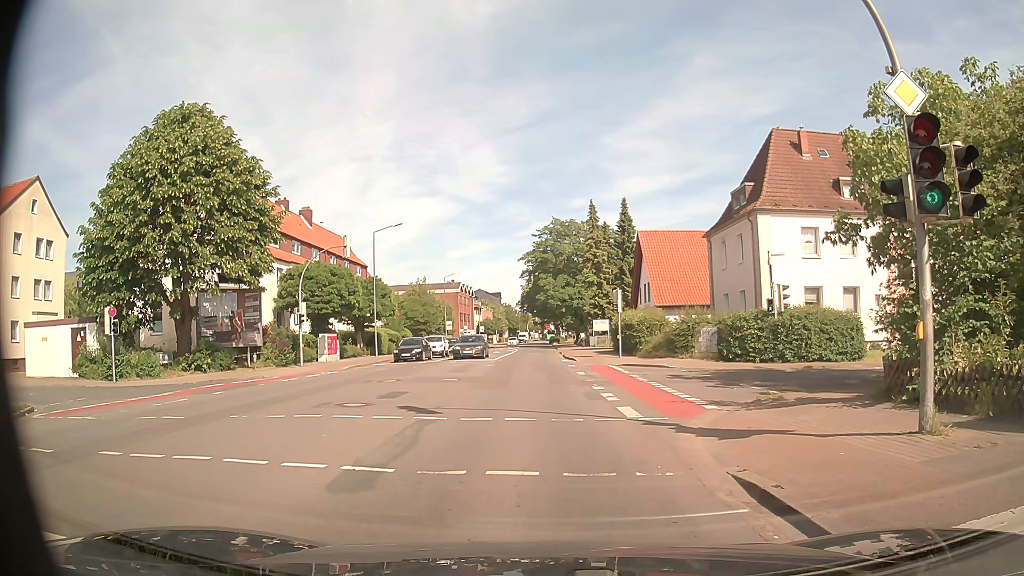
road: secondary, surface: asphalt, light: Day
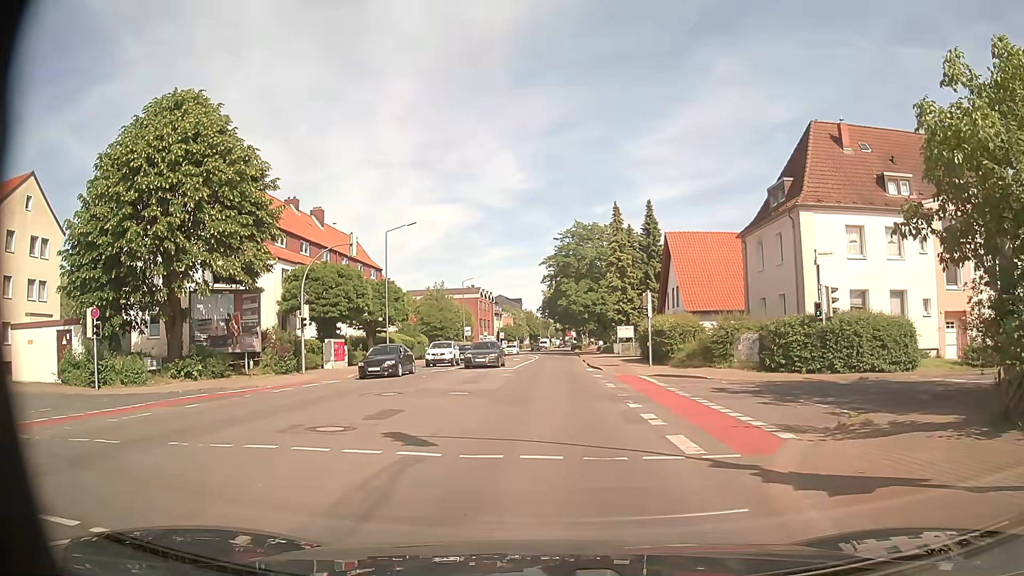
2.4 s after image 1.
(-0.1, +3.1) m; -2°
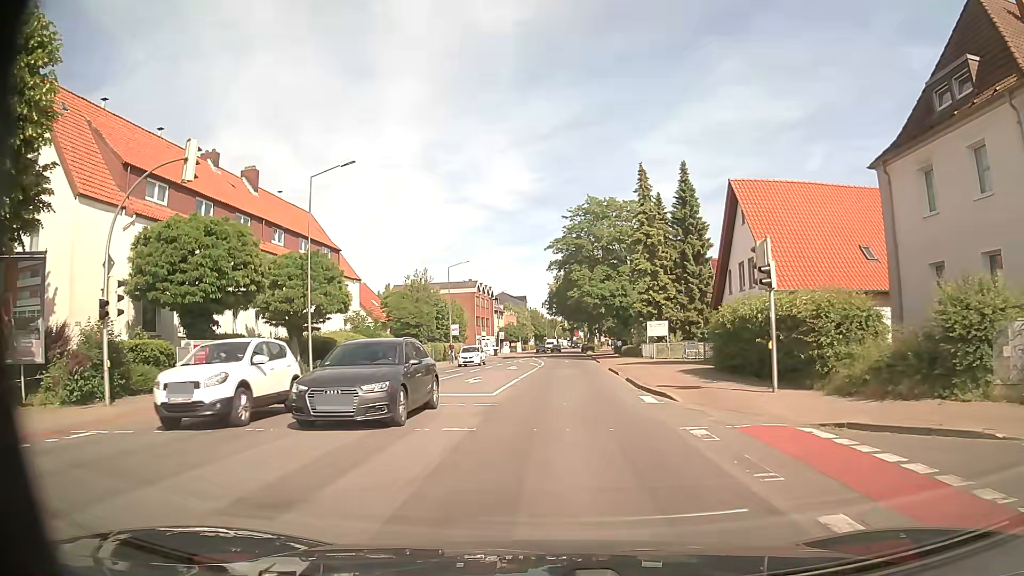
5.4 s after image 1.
(-0.2, +17.1) m; -1°
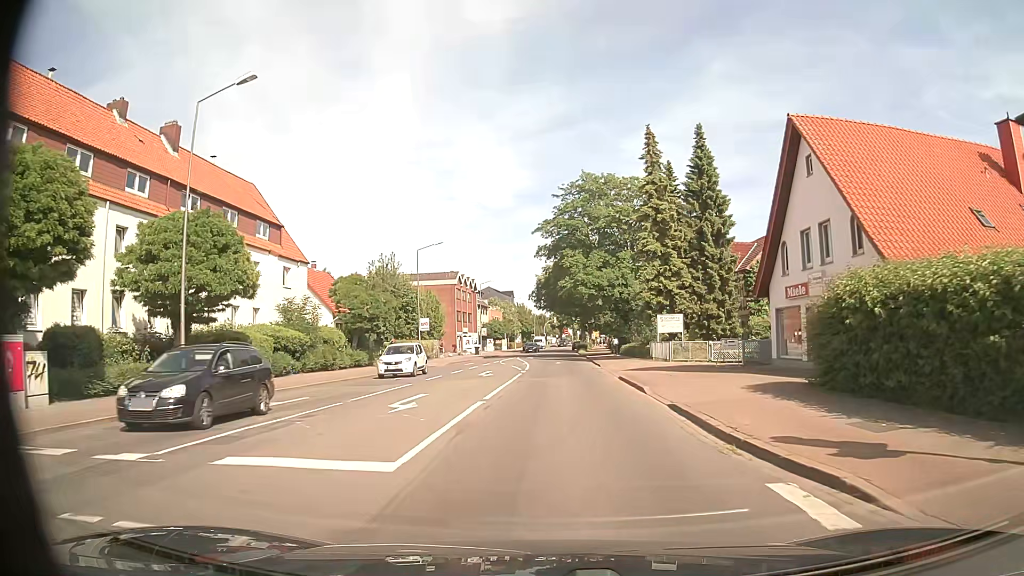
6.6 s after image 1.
(+0.1, +10.5) m; +1°
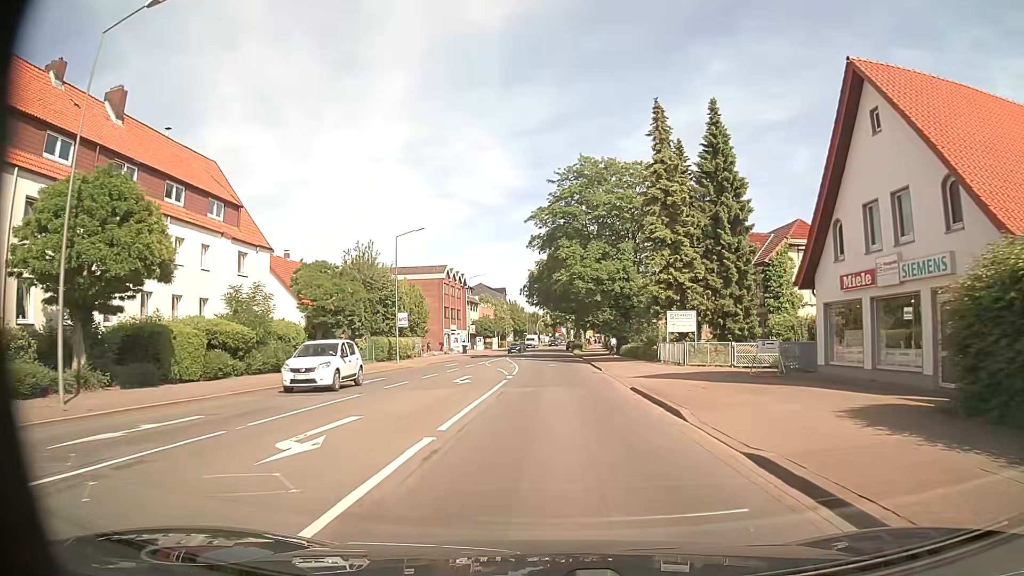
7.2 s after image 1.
(0.0, +5.9) m; +1°
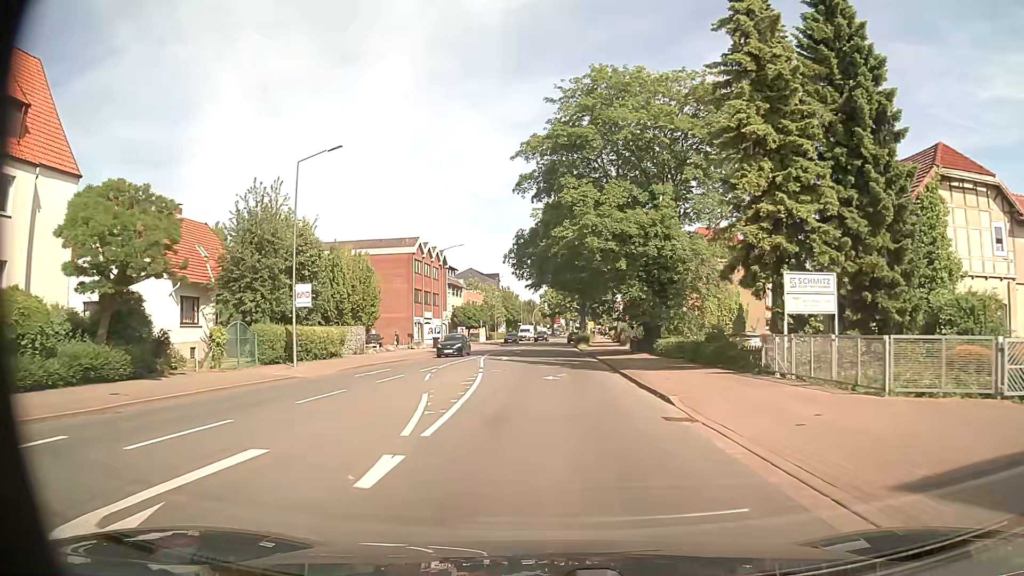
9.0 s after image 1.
(0.0, +19.7) m; -1°
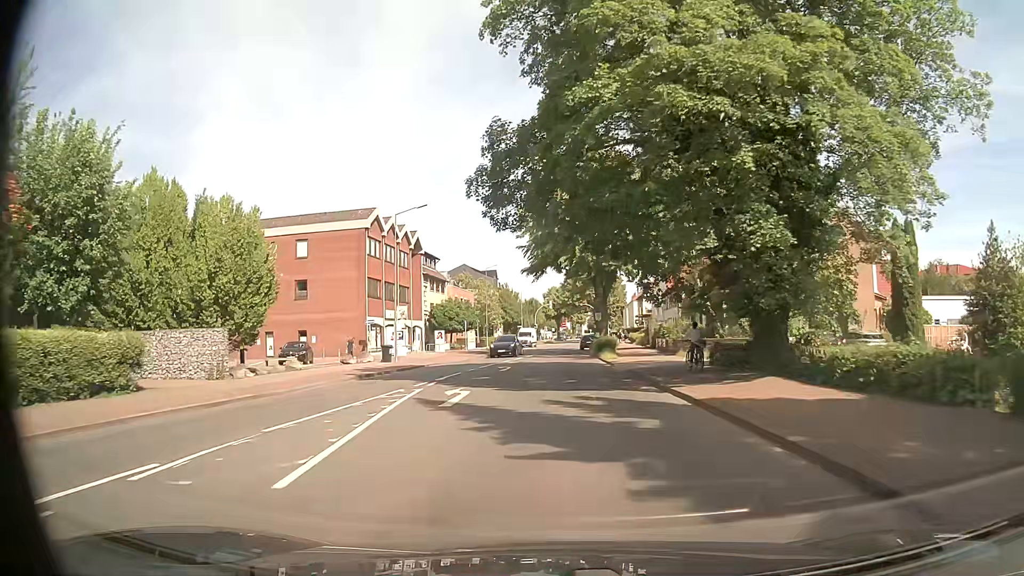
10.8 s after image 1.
(+0.1, +21.6) m; 0°
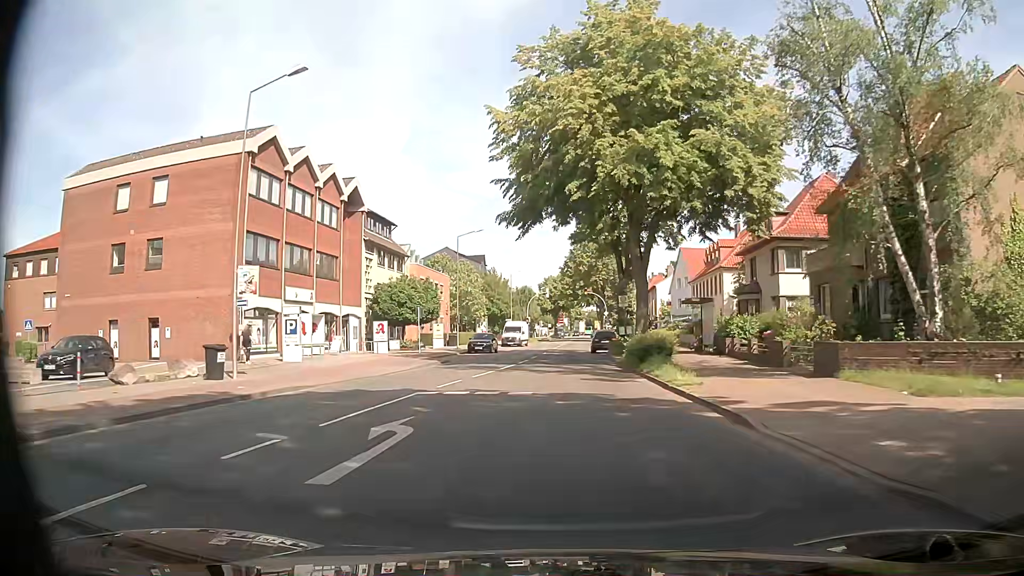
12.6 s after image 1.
(+0.1, +22.2) m; +1°
(0, +10) (0, +20) (0, +30) (0, +40) (+1, +50) (+1, +60) (+2, +70) (+3, +80) (+4, +90) (+4, +100) m
